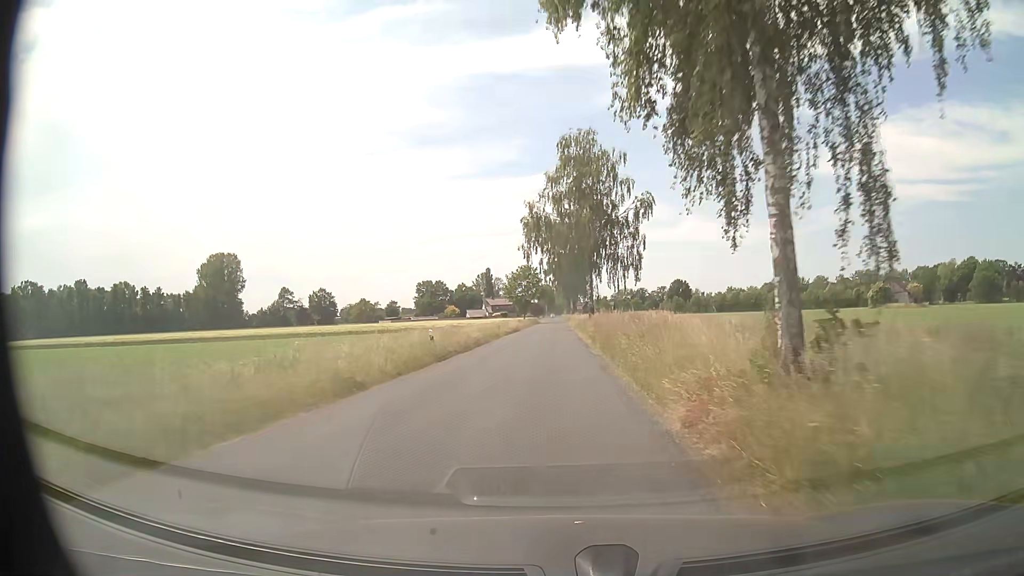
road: secondary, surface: asphalt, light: Day
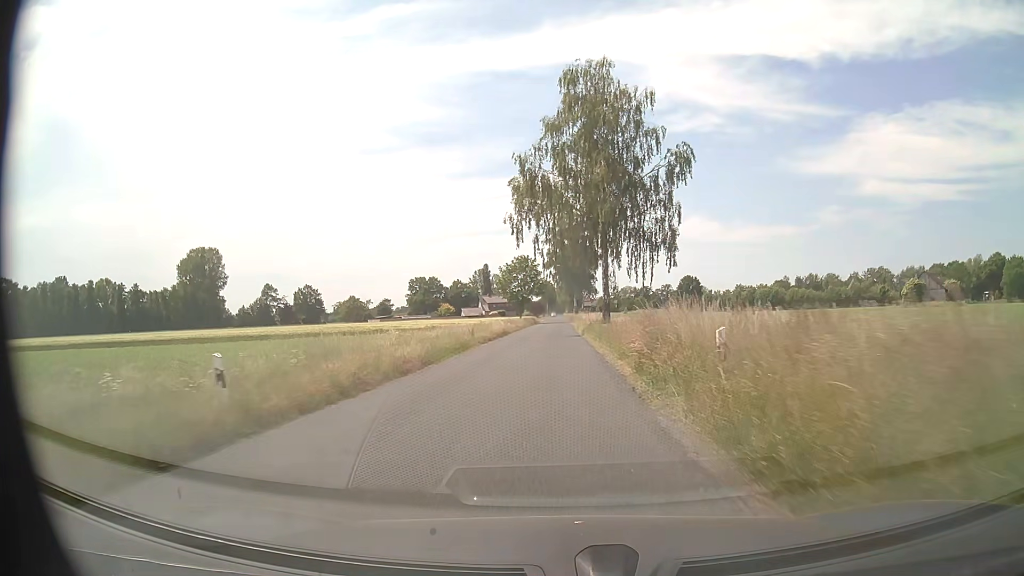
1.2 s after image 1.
(-0.1, +16.8) m; -1°
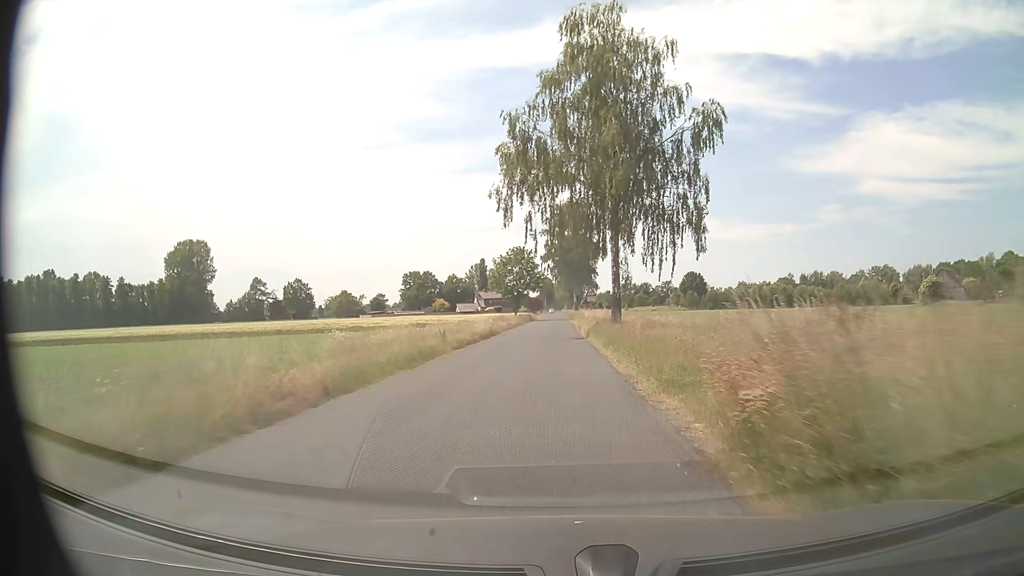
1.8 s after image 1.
(0.0, +8.4) m; 0°
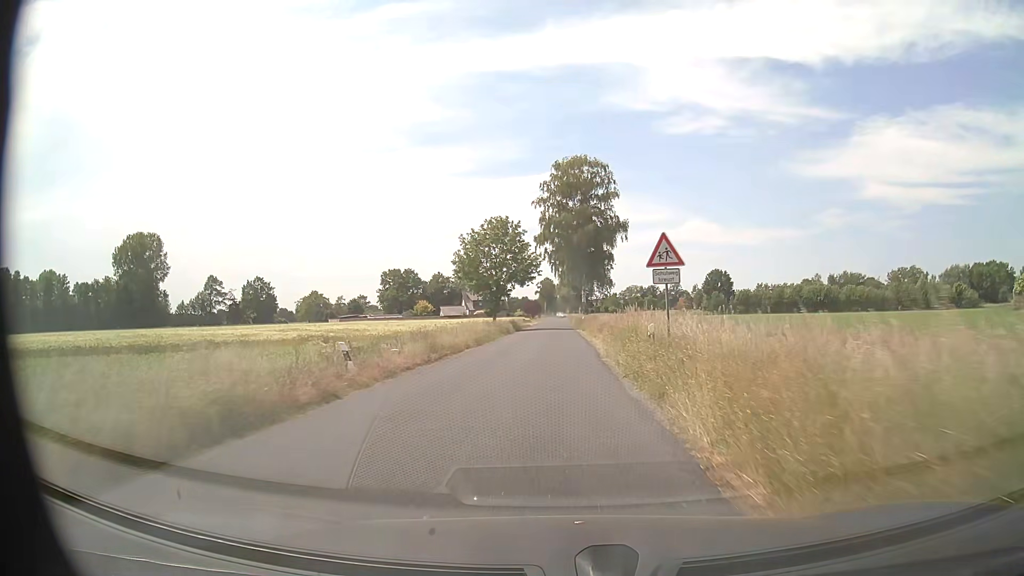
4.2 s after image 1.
(-0.1, +33.5) m; 0°
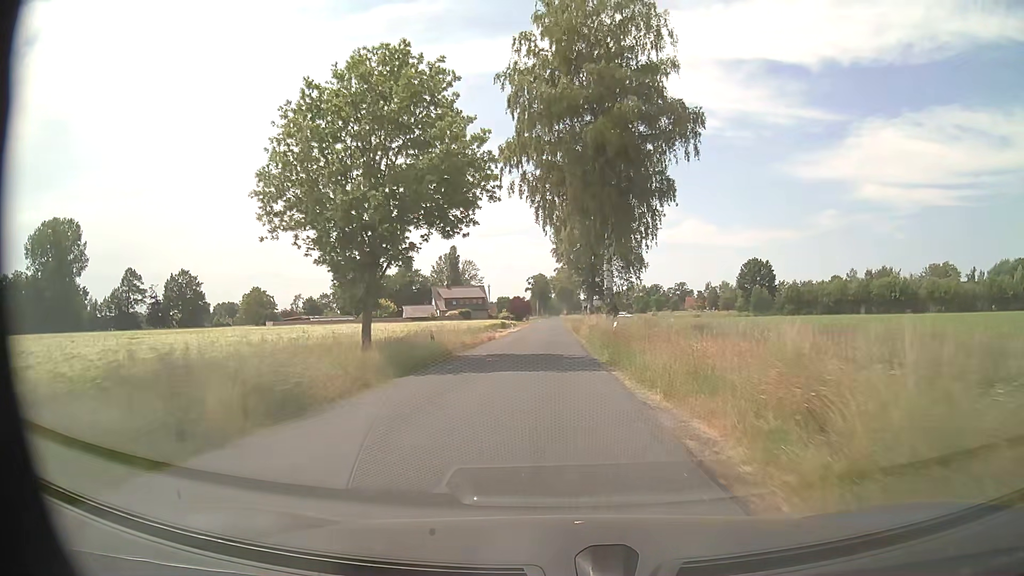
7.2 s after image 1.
(+0.2, +41.9) m; 0°
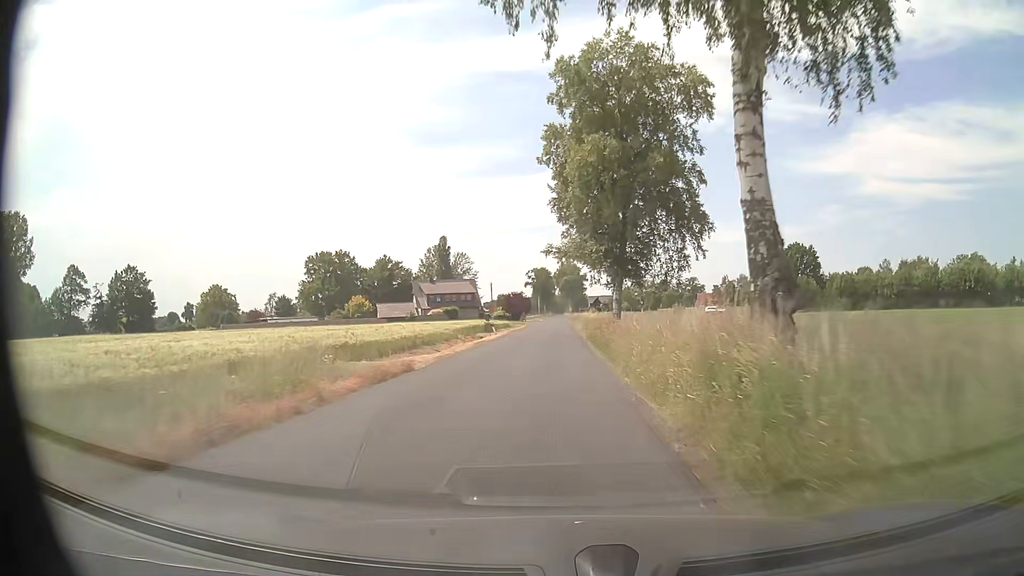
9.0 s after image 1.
(+0.1, +25.2) m; 0°
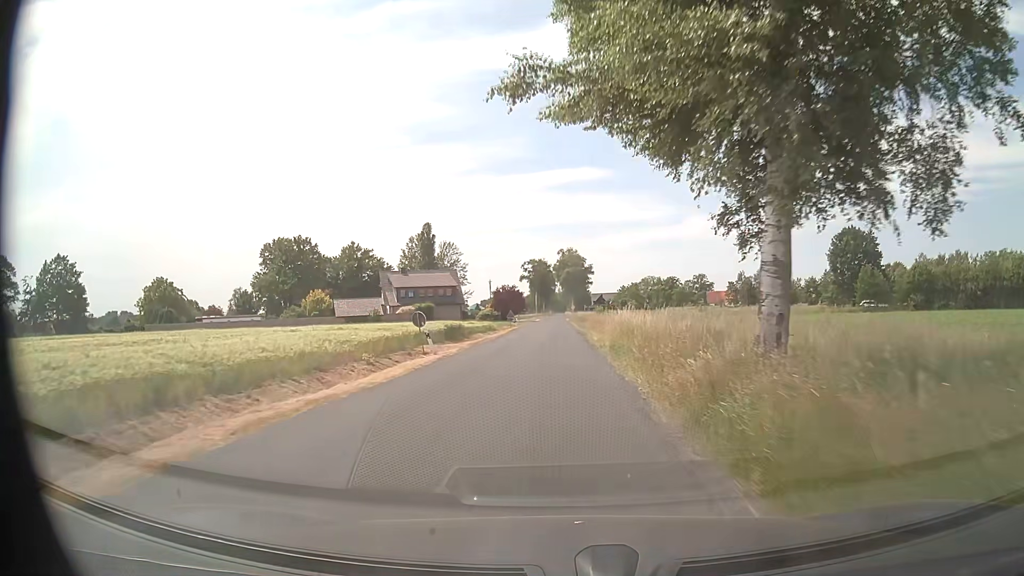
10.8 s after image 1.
(-0.3, +25.2) m; -1°
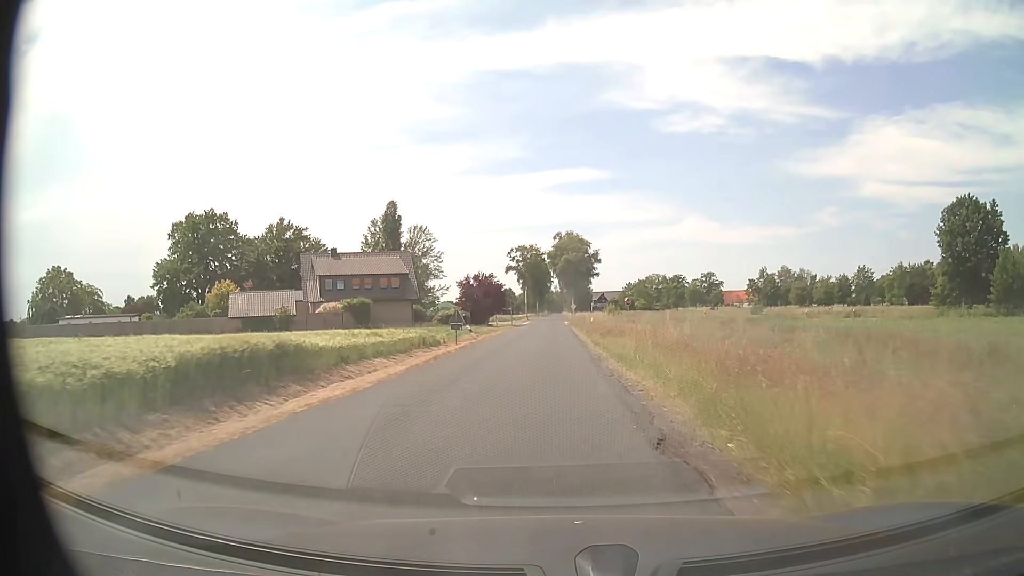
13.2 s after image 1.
(+0.1, +33.5) m; 0°
(0, +10) (0, +20) (0, +30) (0, +40) (0, +50) (0, +60) (0, +70) (0, +80) (0, +90) (0, +100) m
